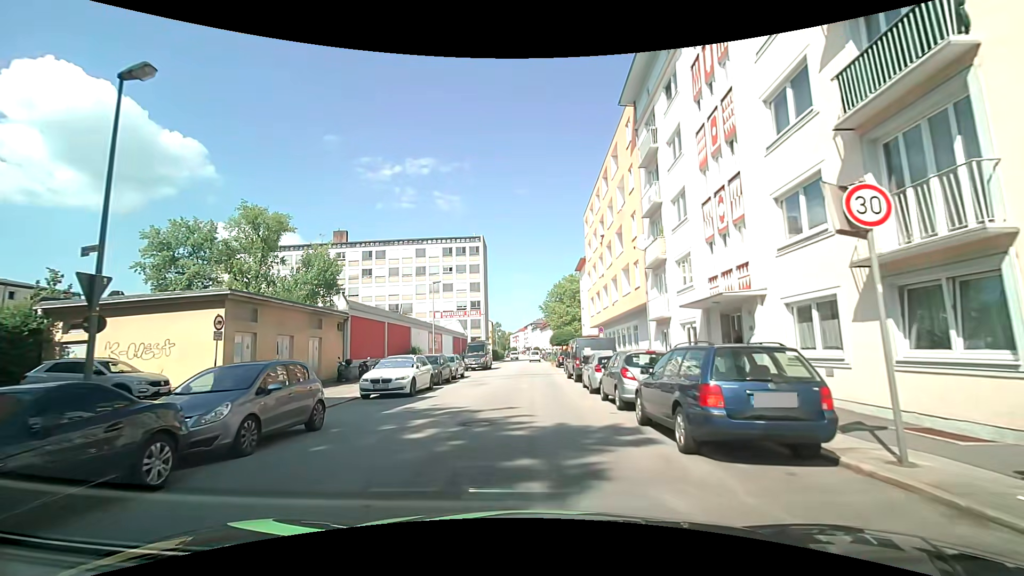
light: Day
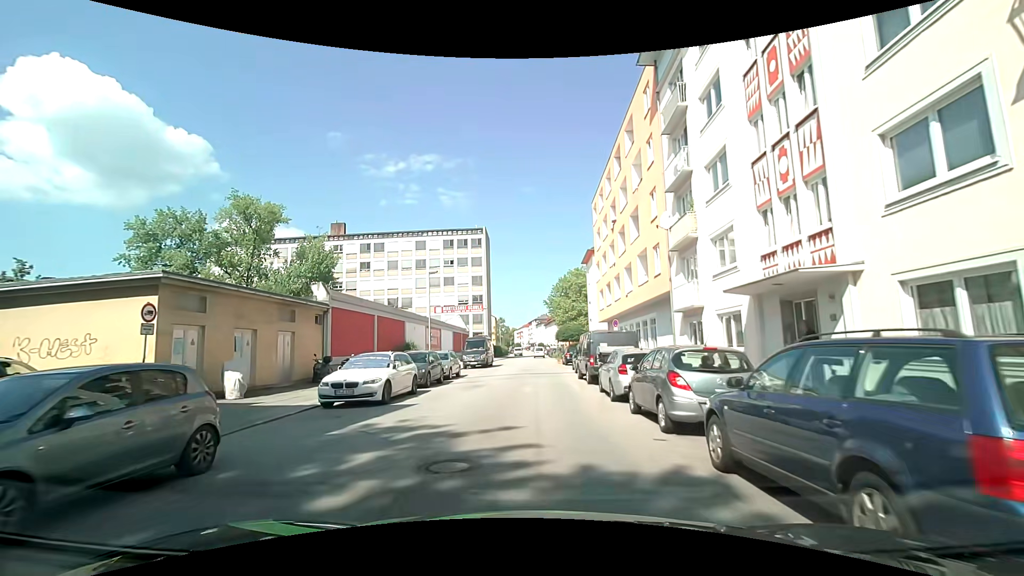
(+0.1, +3.8) m; +2°
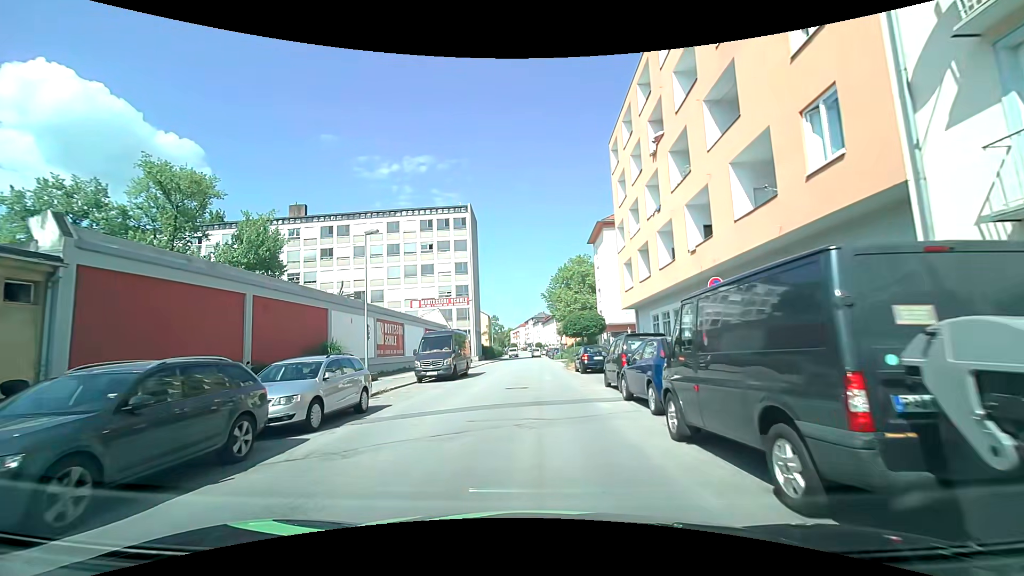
(+0.2, +15.6) m; +1°
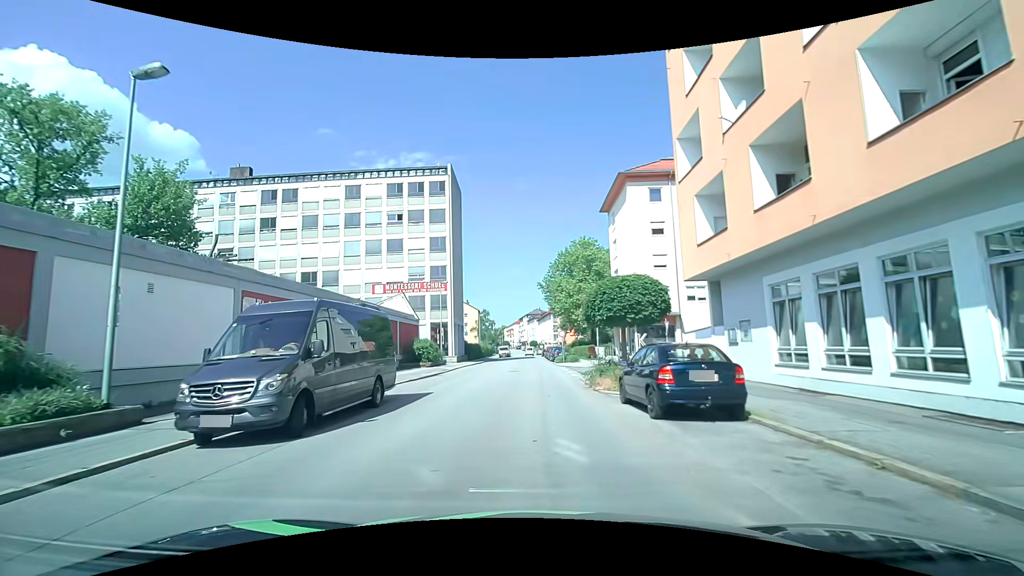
(-0.3, +16.2) m; -2°
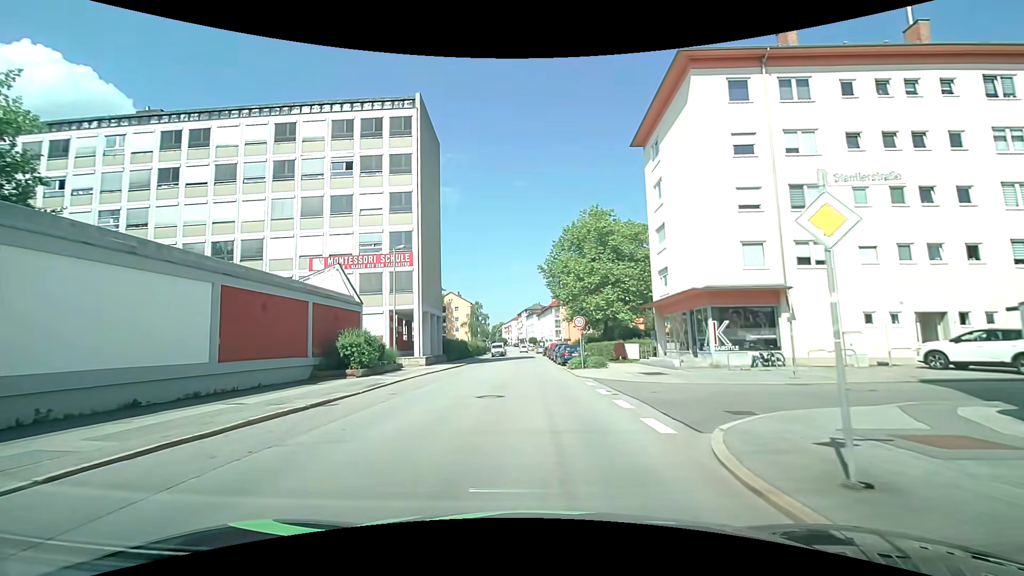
(+0.3, +17.0) m; +1°
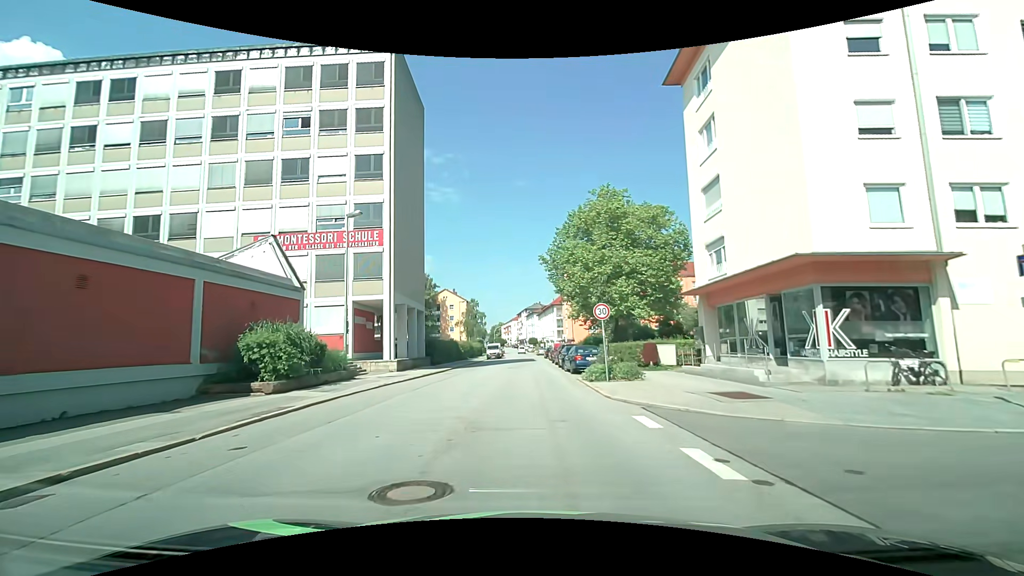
(0.0, +8.9) m; +1°
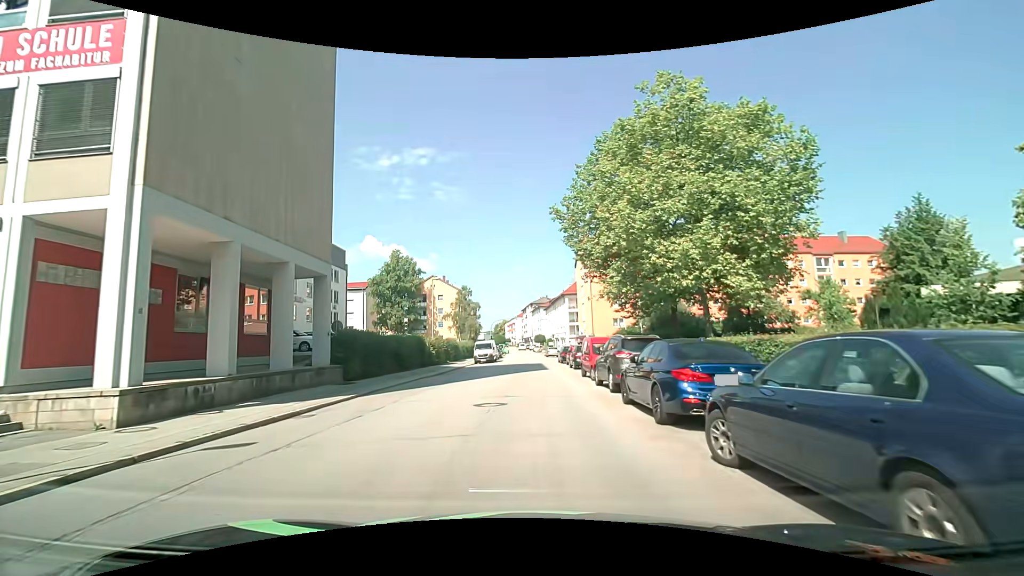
(-0.4, +22.6) m; -1°
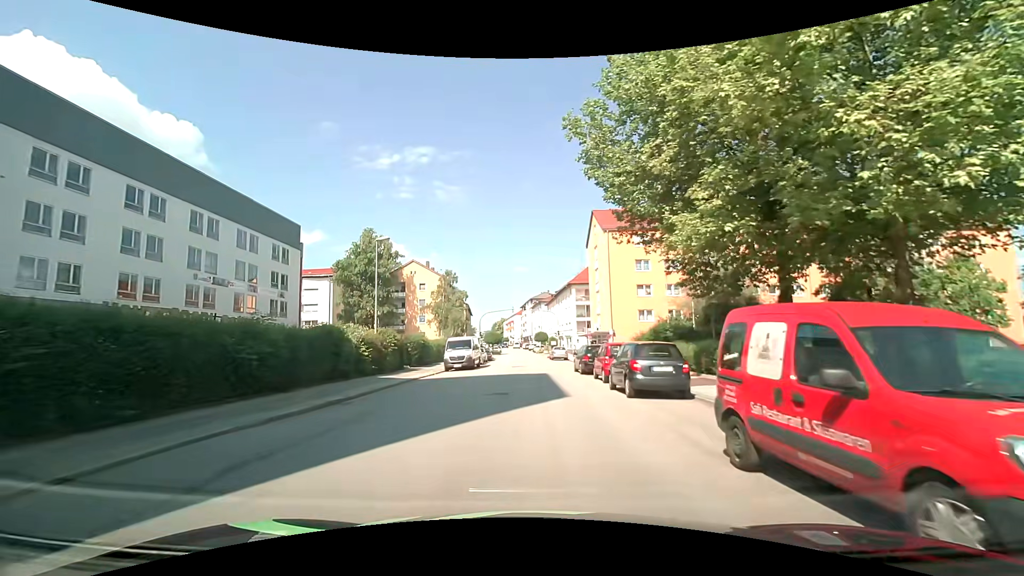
(-0.2, +17.2) m; -1°
(0, +10) (0, +20) (0, +30) (0, +40) (0, +50) (0, +60) (0, +70) (0, +80) (-1, +90) (-1, +100) m
